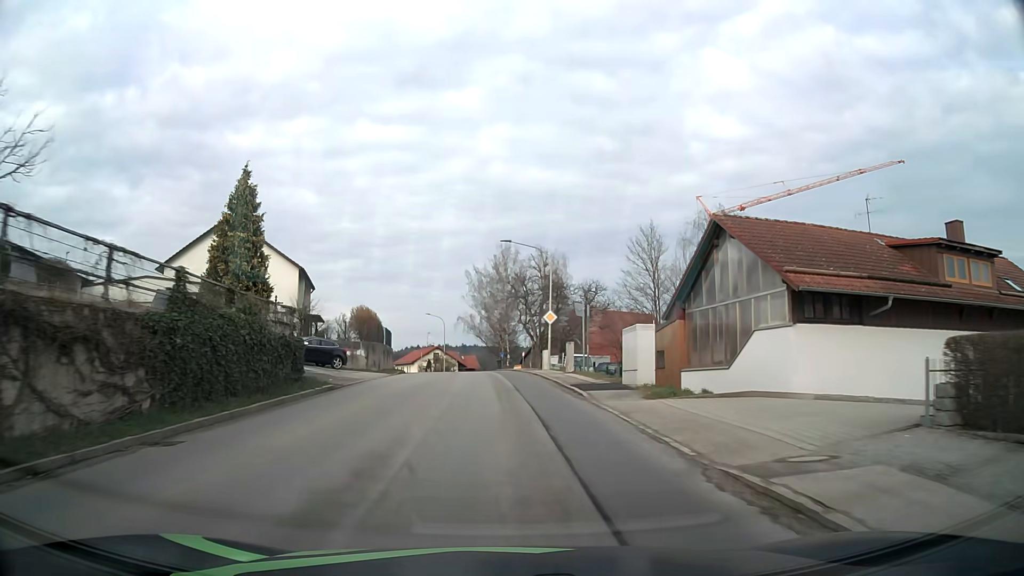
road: tertiary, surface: asphalt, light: Day
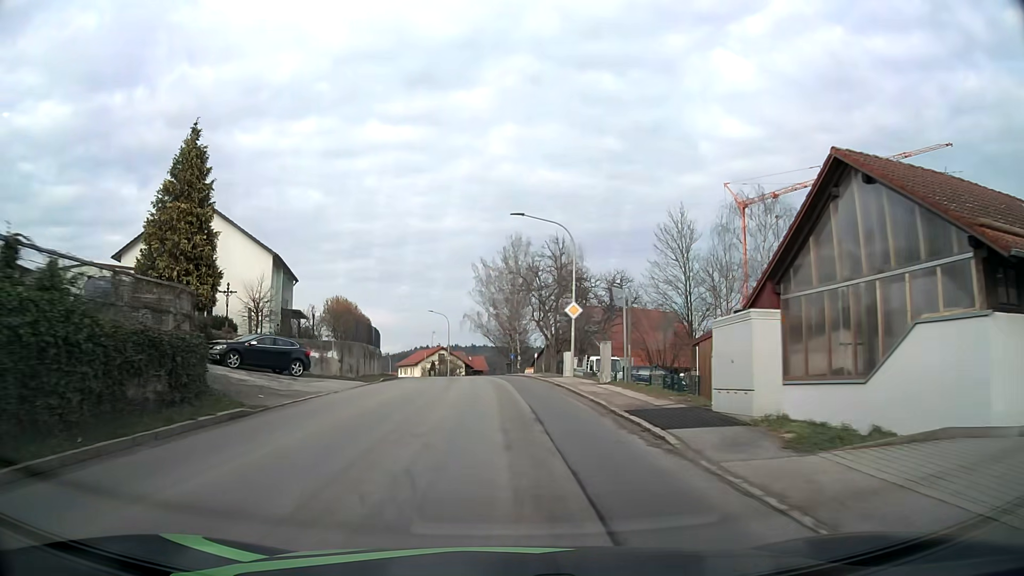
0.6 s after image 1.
(0.0, +8.1) m; 0°
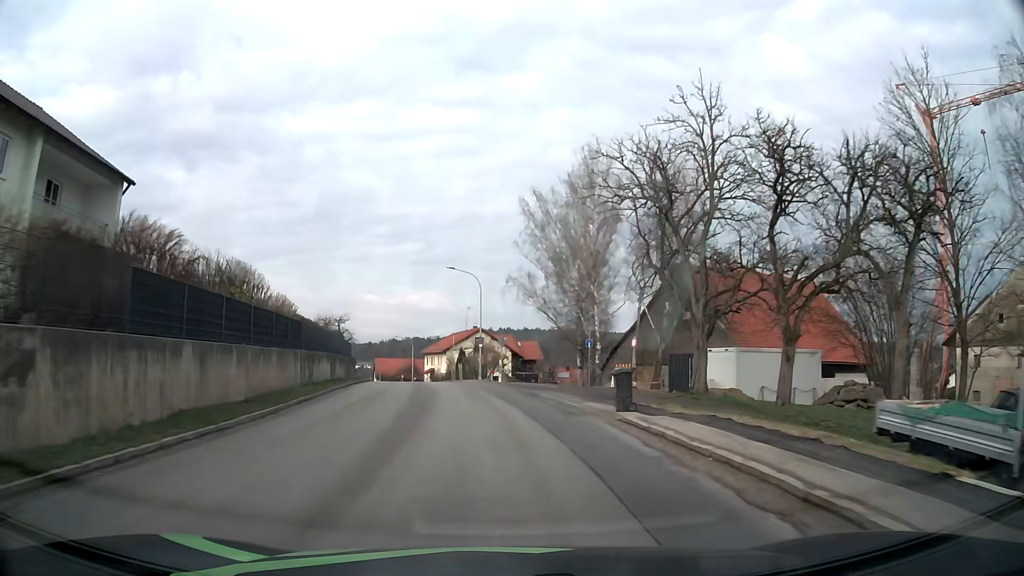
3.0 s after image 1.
(-1.2, +31.9) m; -5°
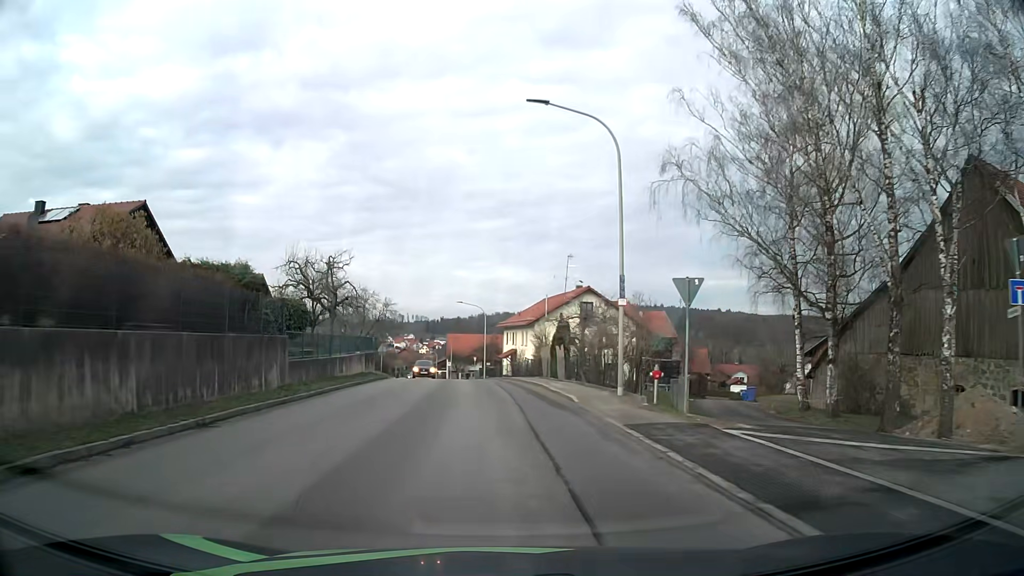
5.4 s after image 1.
(-2.3, +30.9) m; -8°
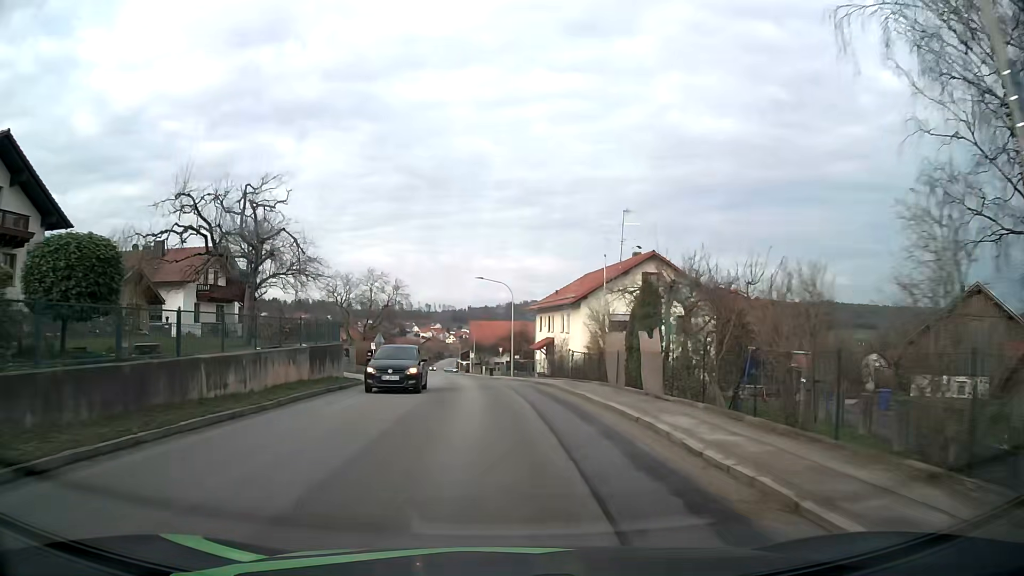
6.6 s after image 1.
(-0.4, +14.5) m; -2°
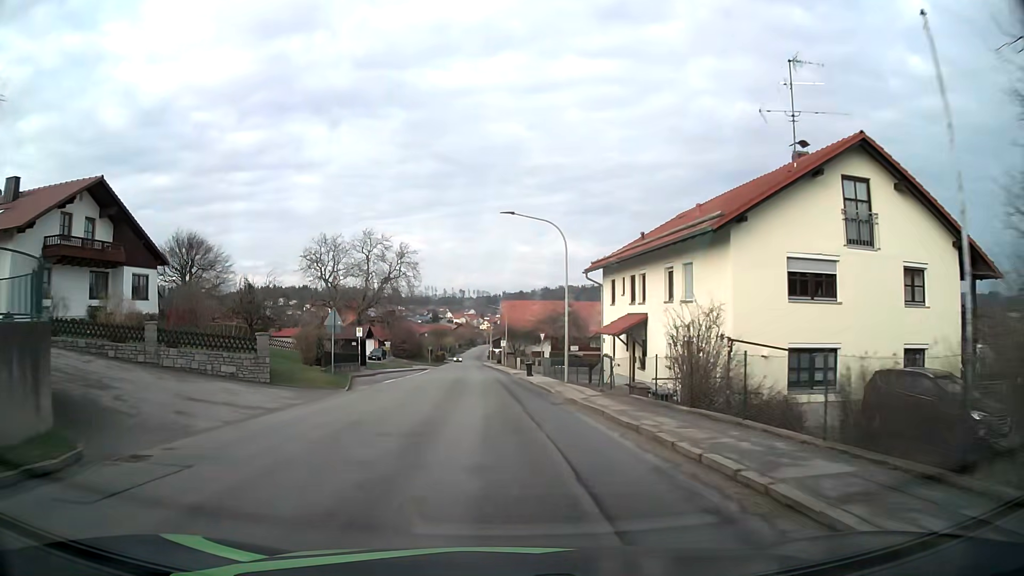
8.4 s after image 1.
(-0.6, +21.5) m; -3°
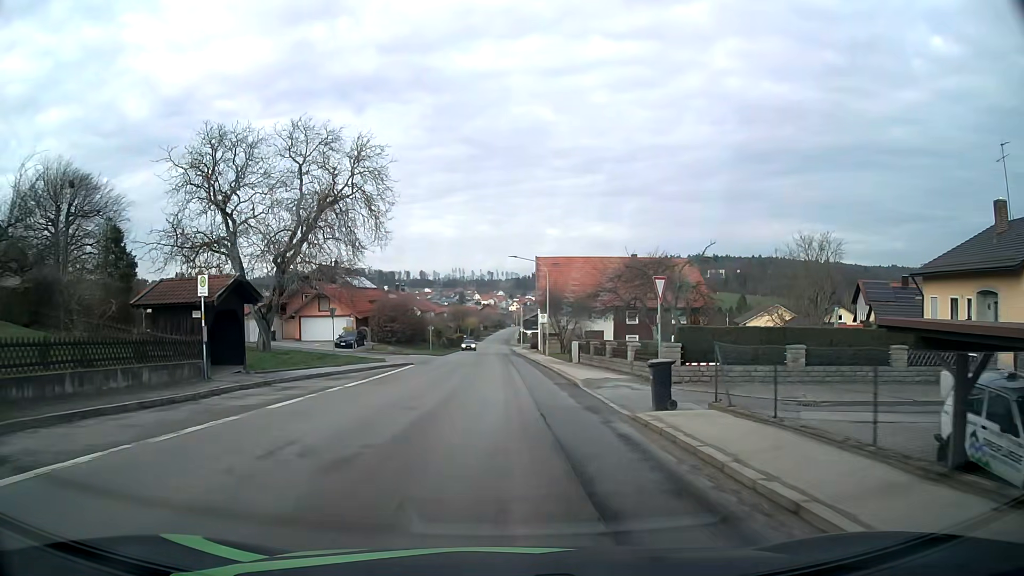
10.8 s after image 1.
(-0.8, +30.0) m; -3°
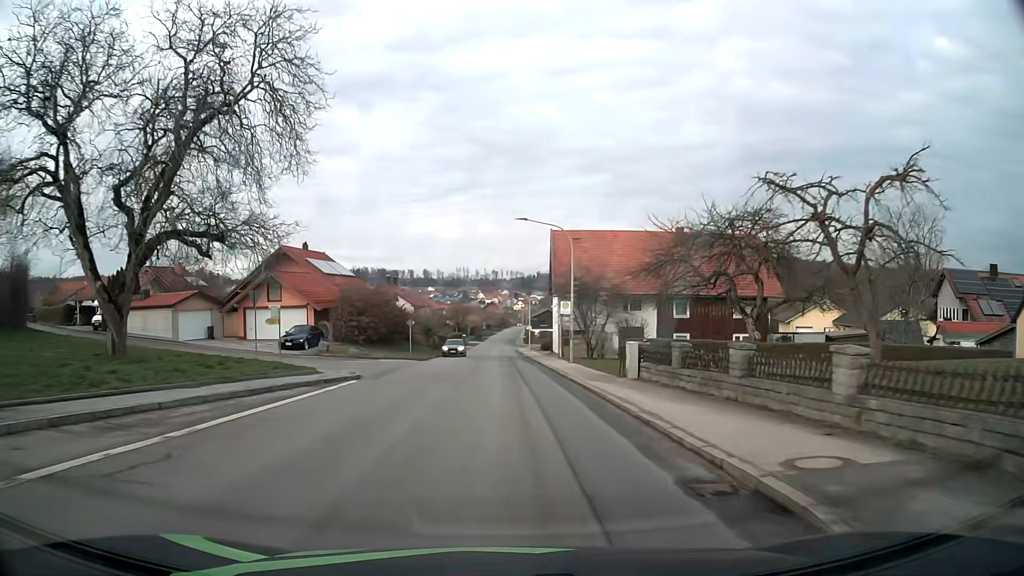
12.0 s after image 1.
(0.0, +15.2) m; 0°
(0, +10) (0, +20) (0, +30) (0, +40) (0, +50) (-1, +60) (-1, +70) (-1, +80) (-1, +90) (-1, +100) m
